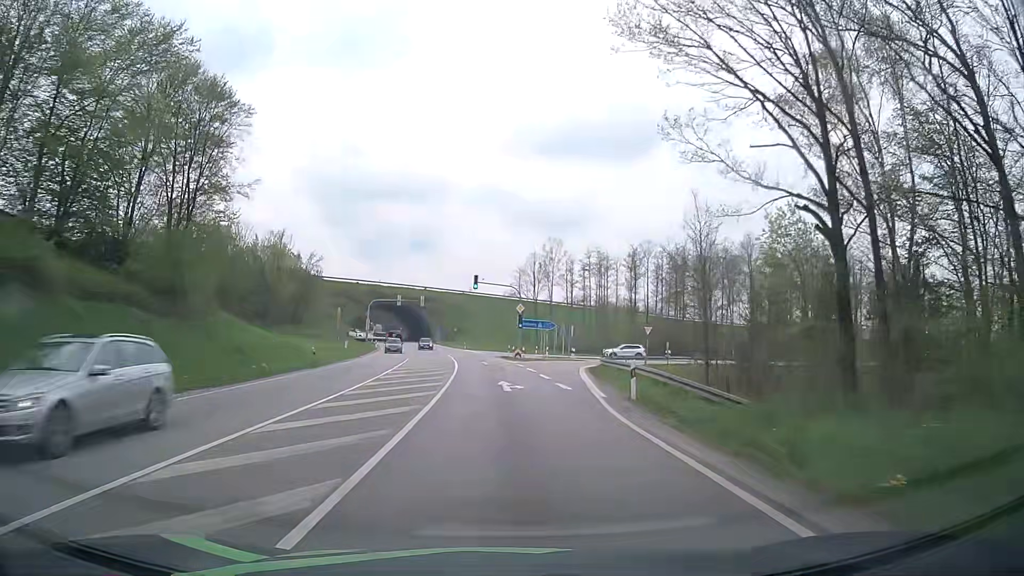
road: primary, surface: asphalt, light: Day
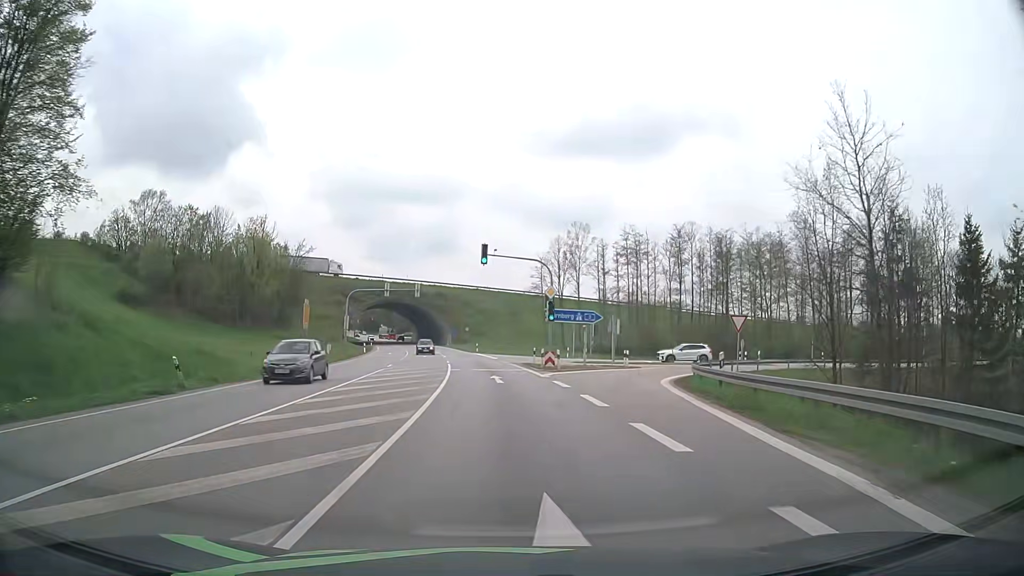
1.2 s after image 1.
(-0.3, +18.3) m; -2°
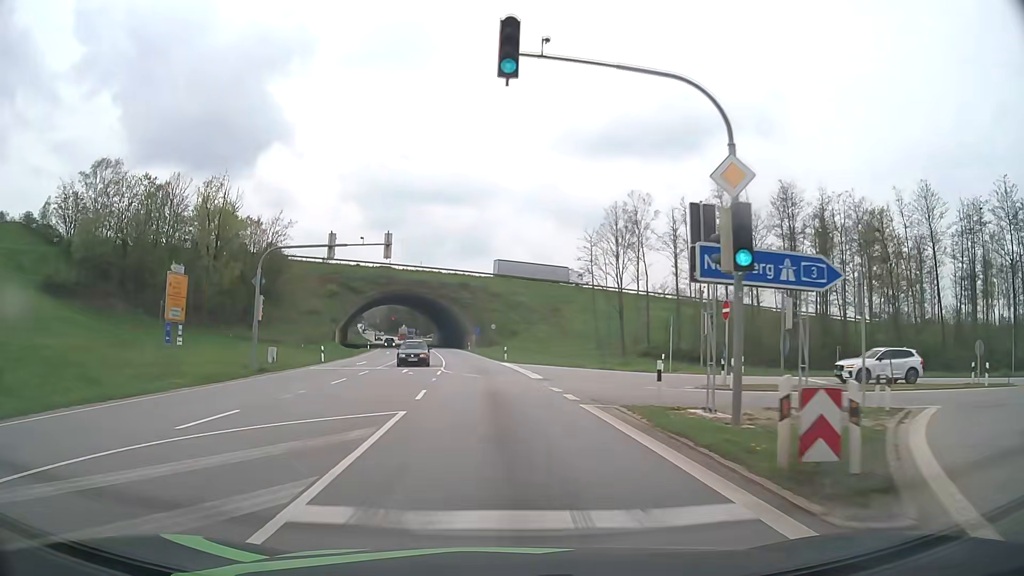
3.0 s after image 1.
(-0.4, +27.3) m; -2°
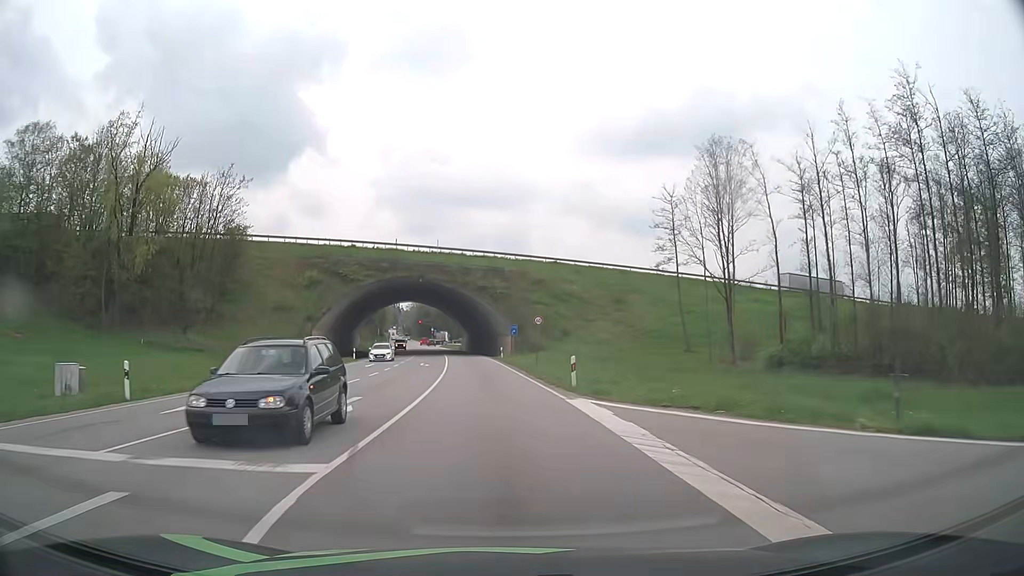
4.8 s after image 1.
(-0.8, +27.4) m; -3°
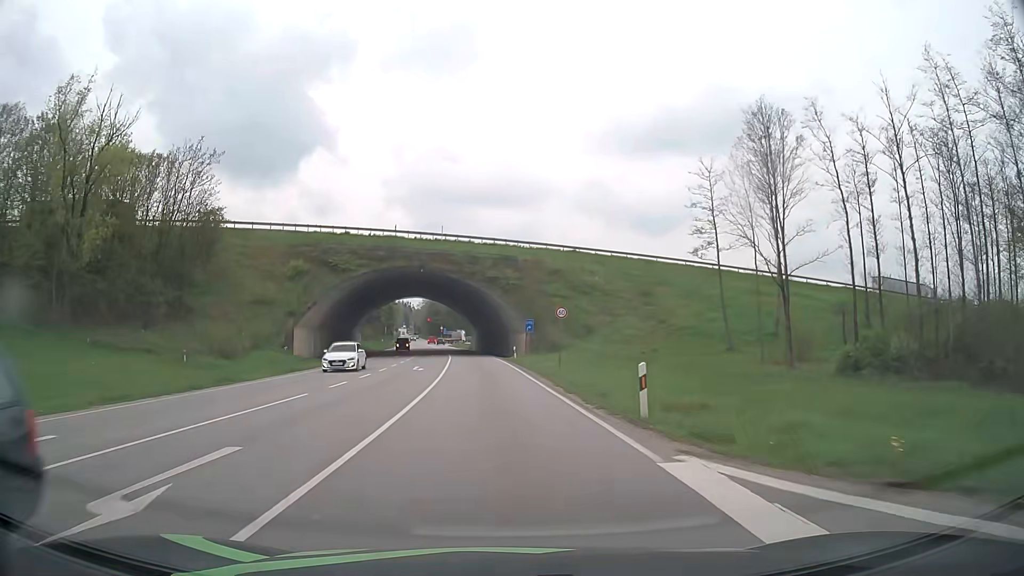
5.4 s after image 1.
(-0.1, +9.1) m; -1°
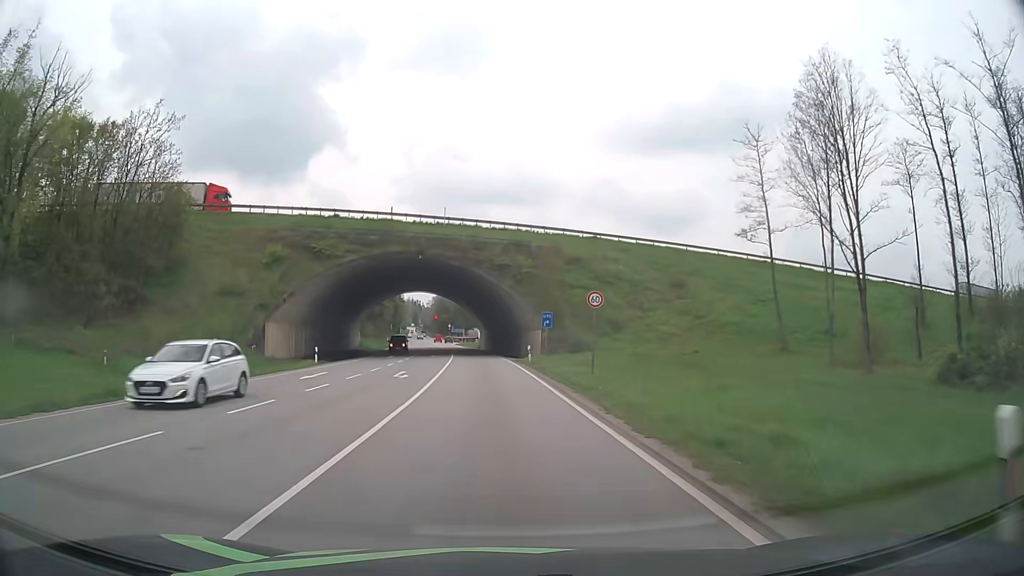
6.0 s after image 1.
(-0.1, +9.1) m; -1°
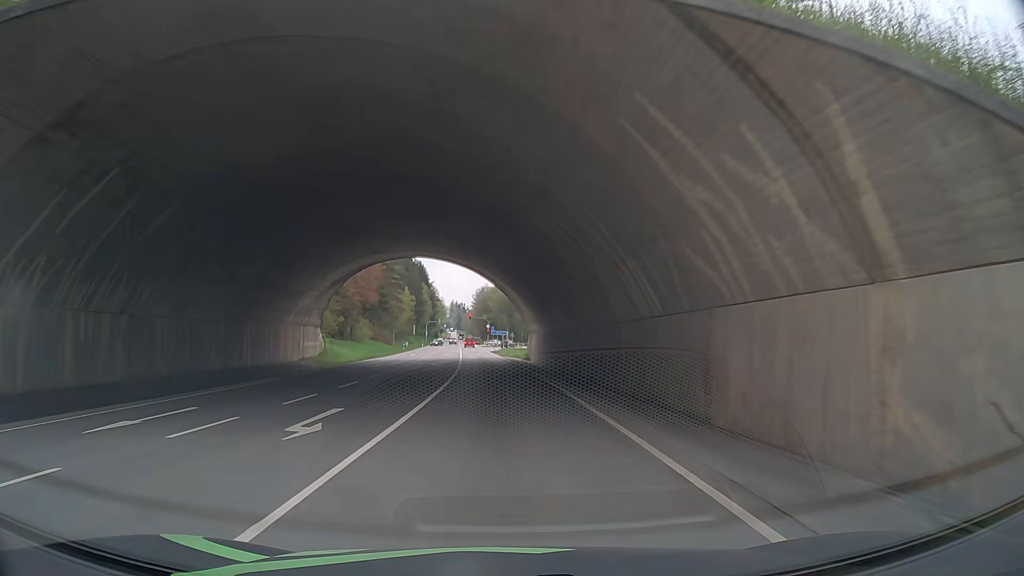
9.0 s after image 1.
(-1.7, +45.5) m; -4°
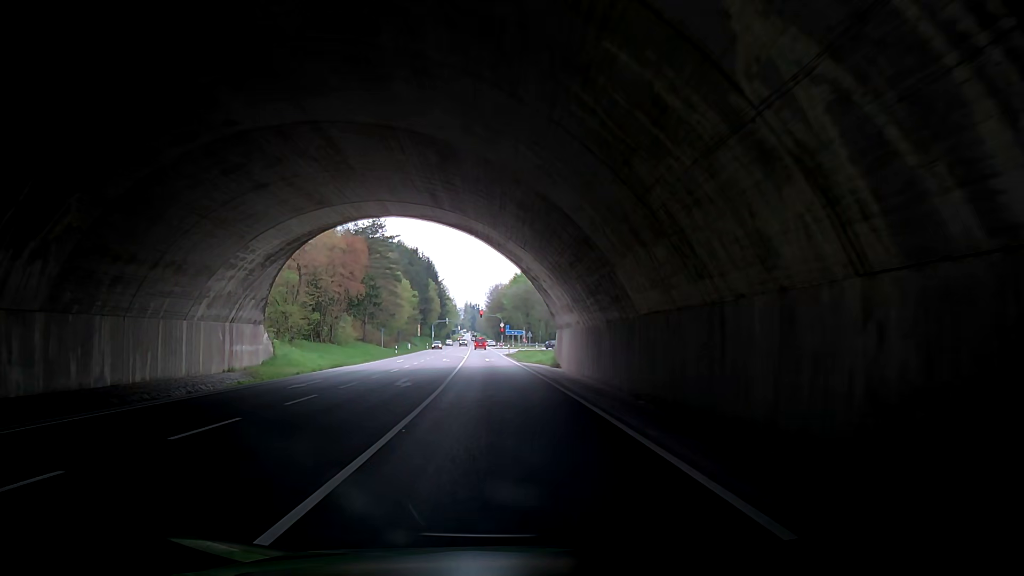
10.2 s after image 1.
(-0.5, +18.2) m; -5°
(0, +10) (0, +20) (+1, +30) (+1, +40) (+1, +50) (+1, +60) (+2, +70) (+2, +80) (+3, +90) (+5, +100) m
